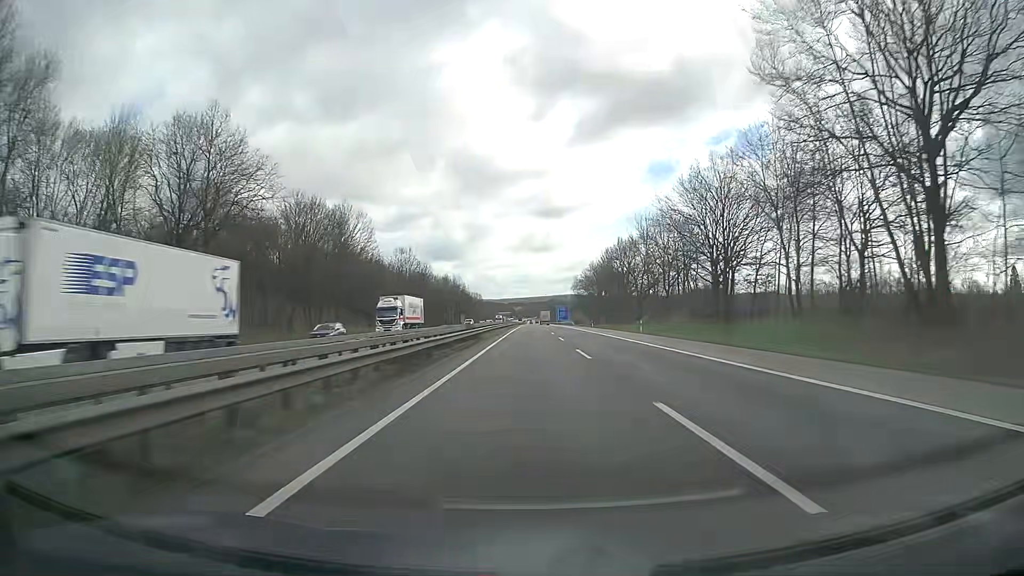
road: motorway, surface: asphalt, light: Day
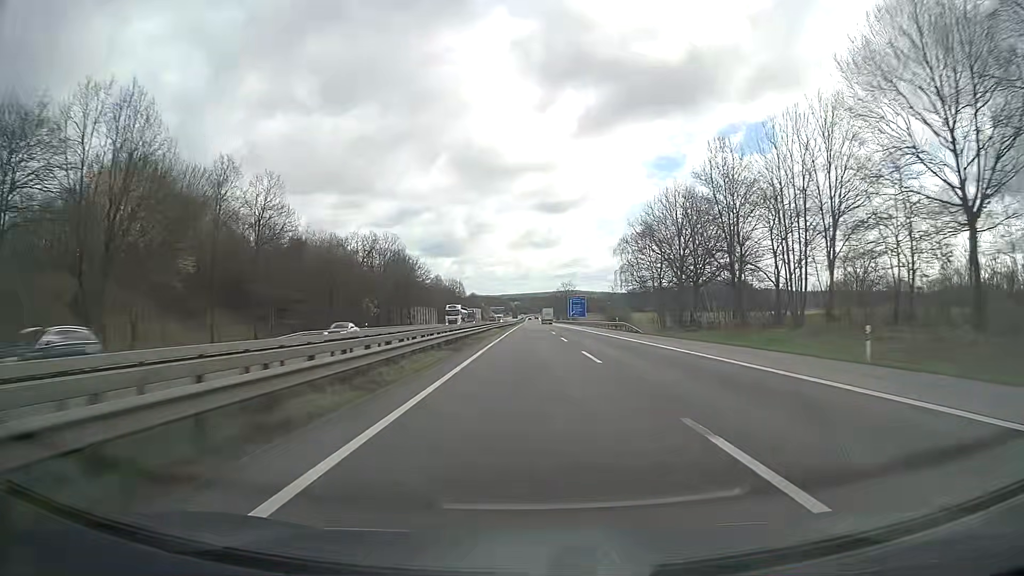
(-0.3, +93.4) m; 0°
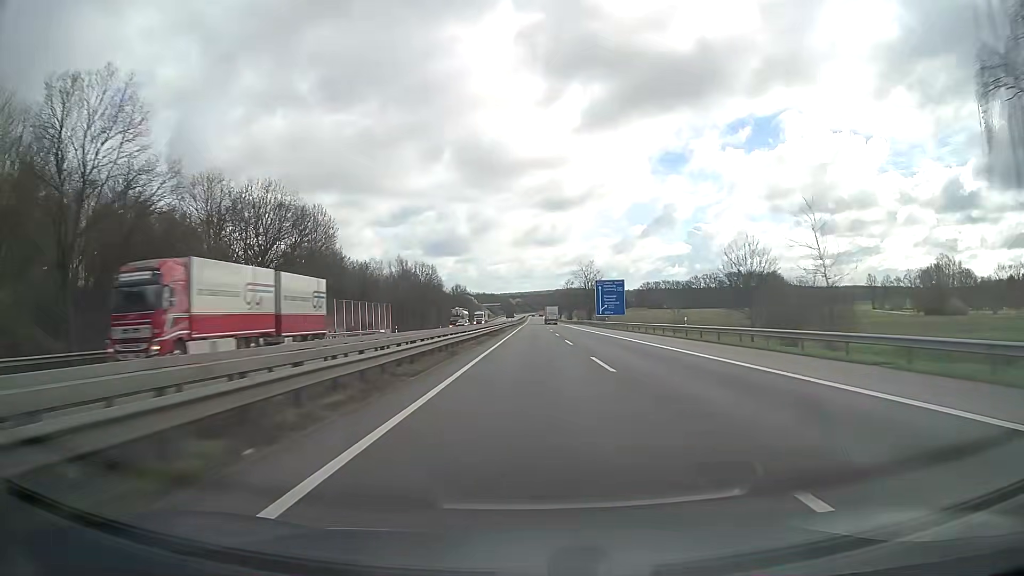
(-0.2, +75.3) m; 0°
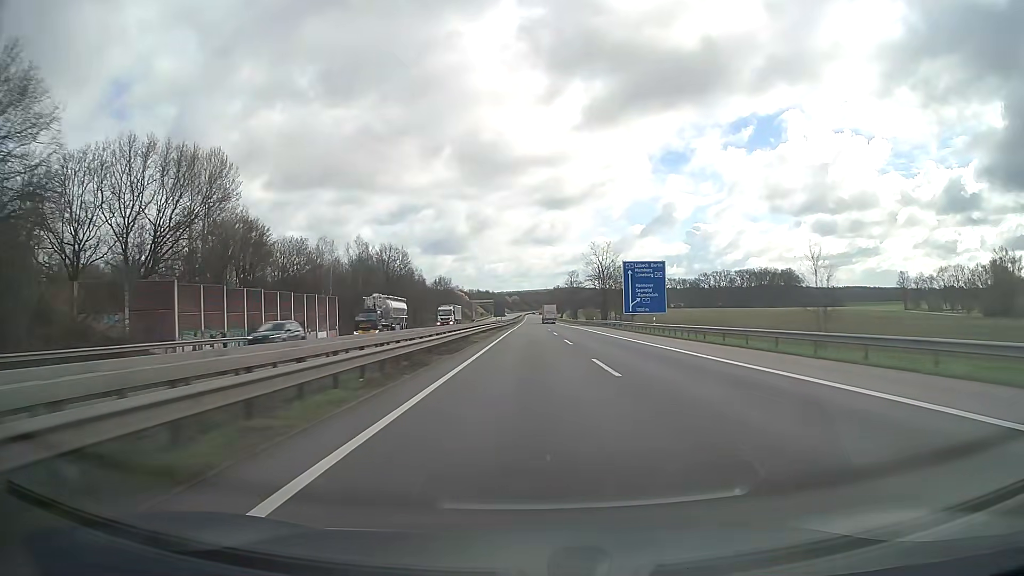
(+0.2, +37.7) m; 0°
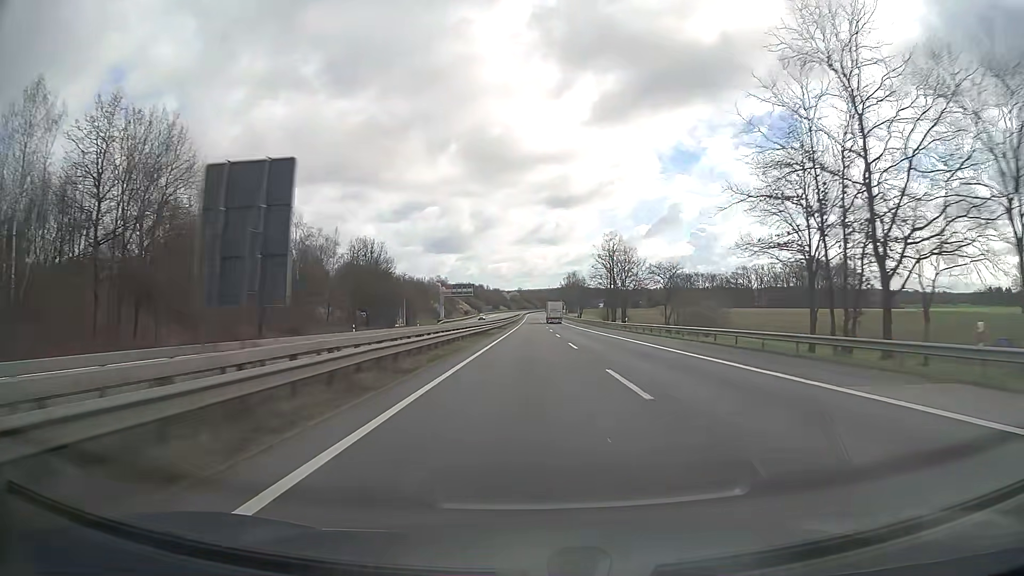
(0.0, +94.5) m; 0°
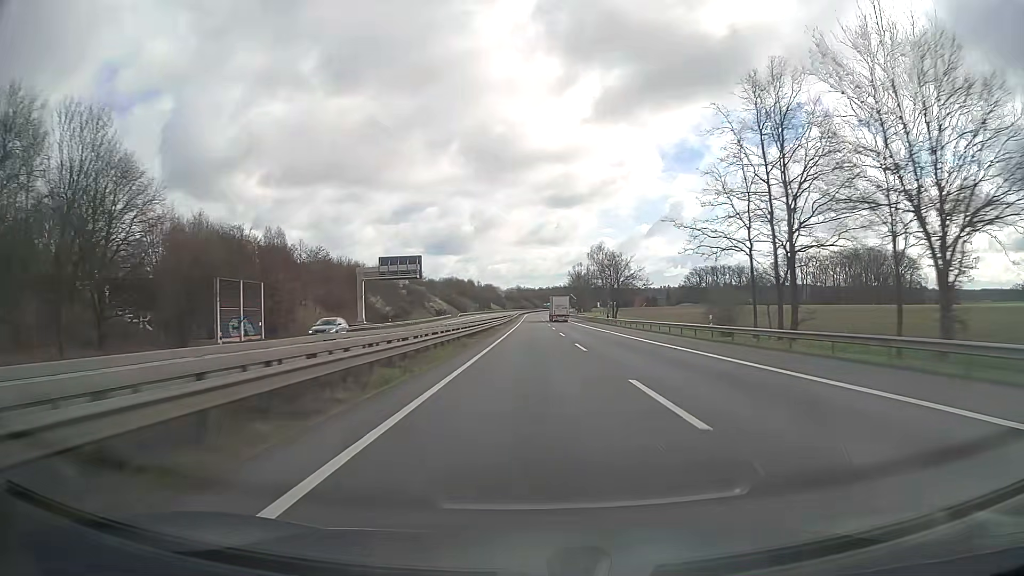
(-0.1, +75.6) m; 0°
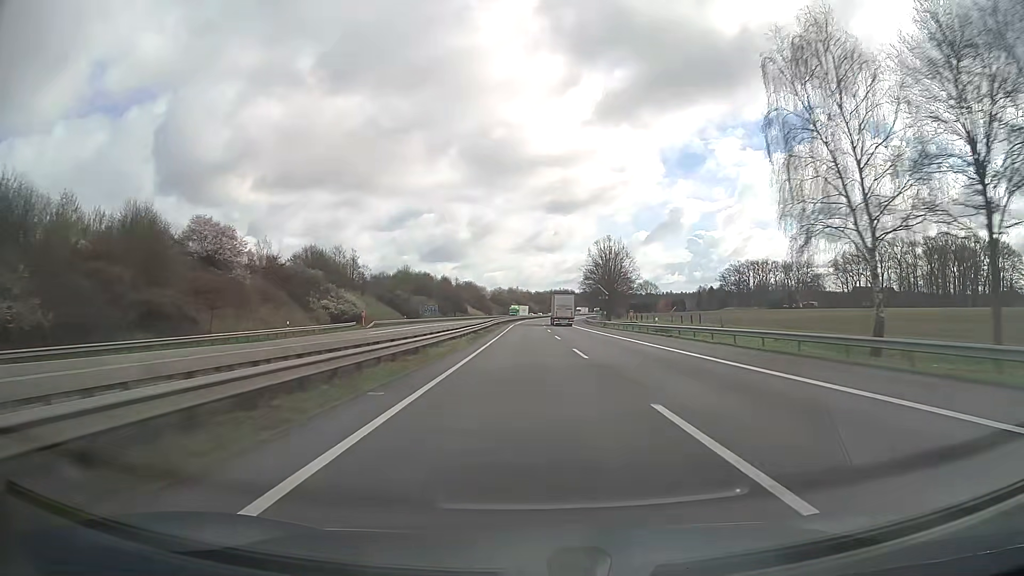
(+0.2, +94.2) m; 0°
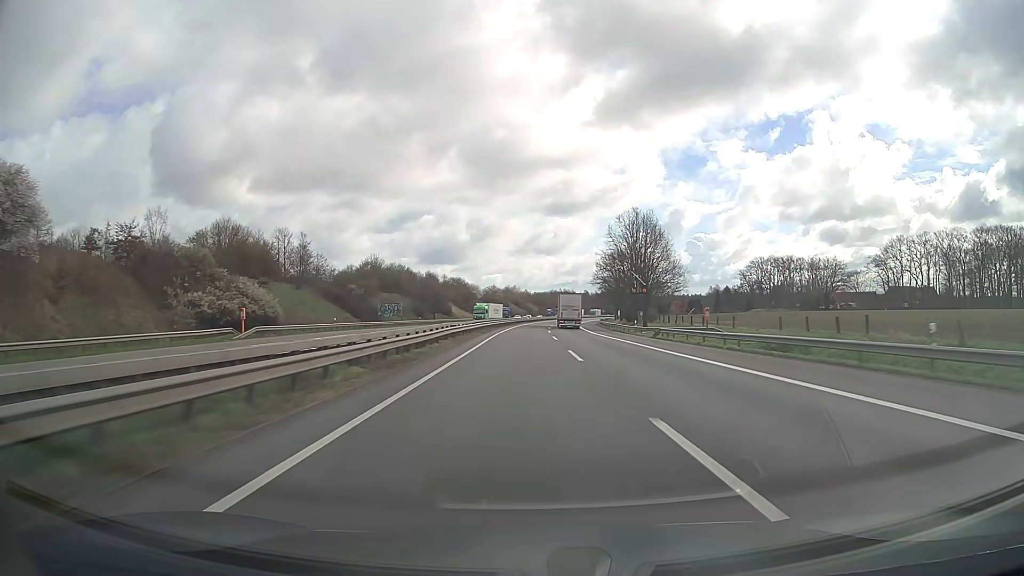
(0.0, +37.7) m; 0°
(0, +10) (0, +20) (0, +30) (0, +40) (0, +50) (+1, +60) (+1, +70) (+1, +80) (+2, +90) (+2, +100) m
